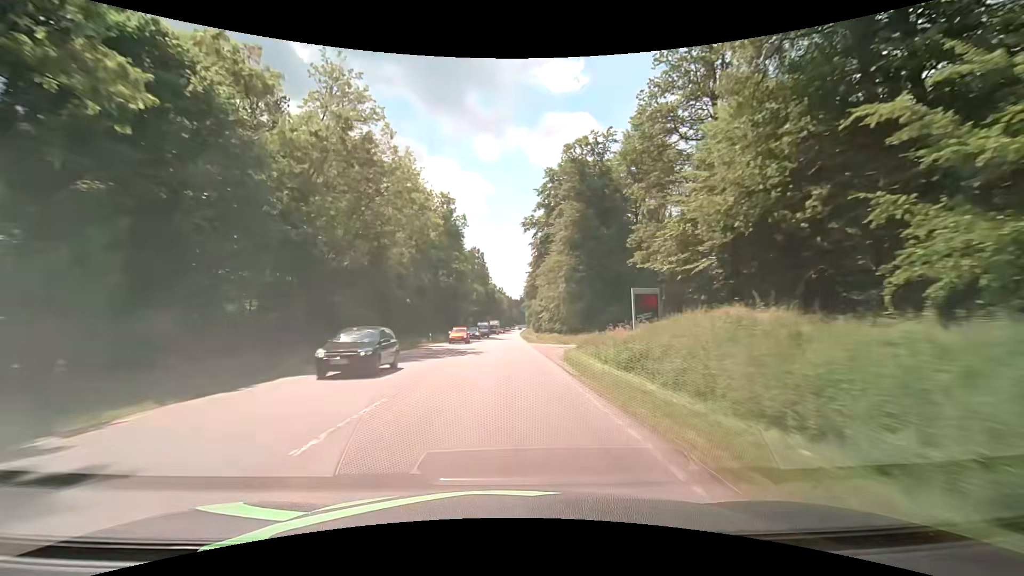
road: secondary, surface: asphalt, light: Day
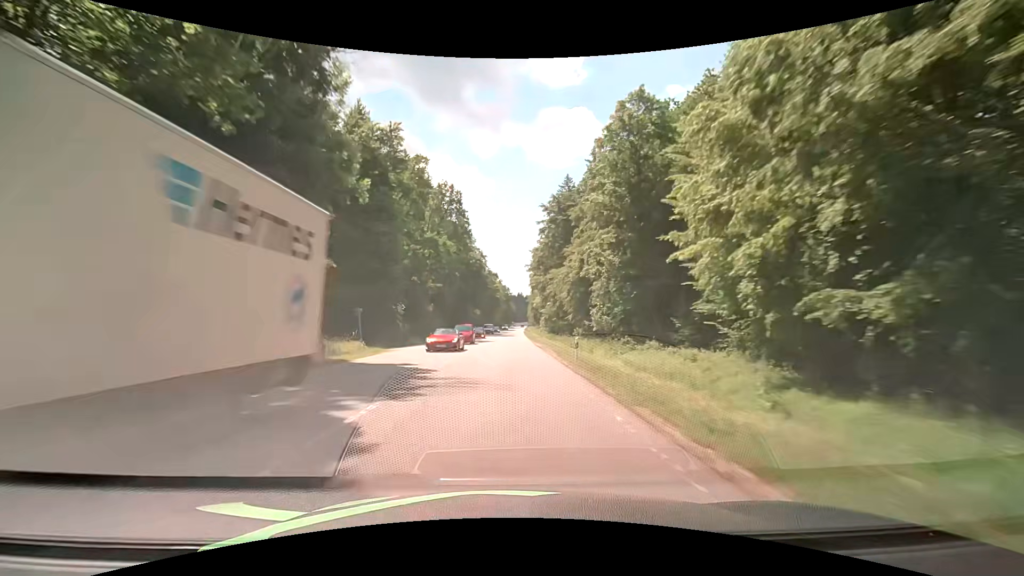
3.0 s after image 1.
(+0.5, +70.9) m; +1°
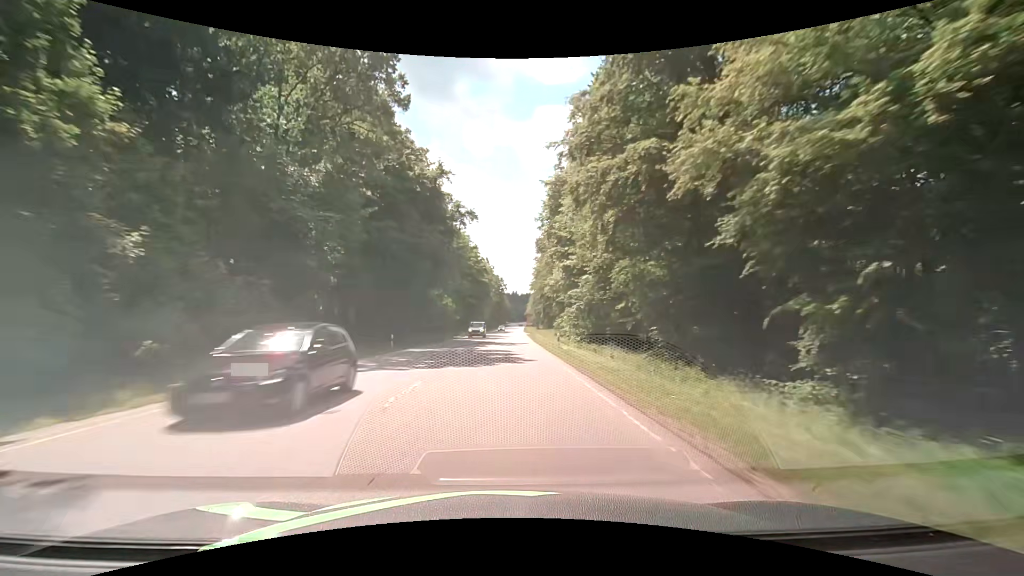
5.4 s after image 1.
(+0.2, +56.2) m; +1°
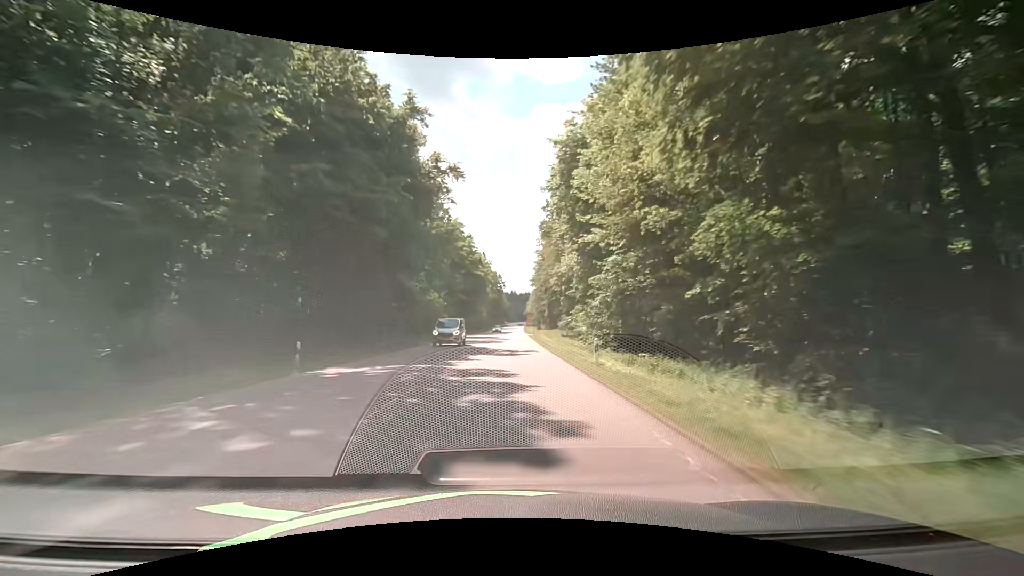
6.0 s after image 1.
(+0.1, +13.5) m; 0°
(0, +10) (0, +20) (0, +30) (0, +40) (0, +50) (0, +60) (+1, +70) (+1, +80) (+1, +90) (+1, +100) m
